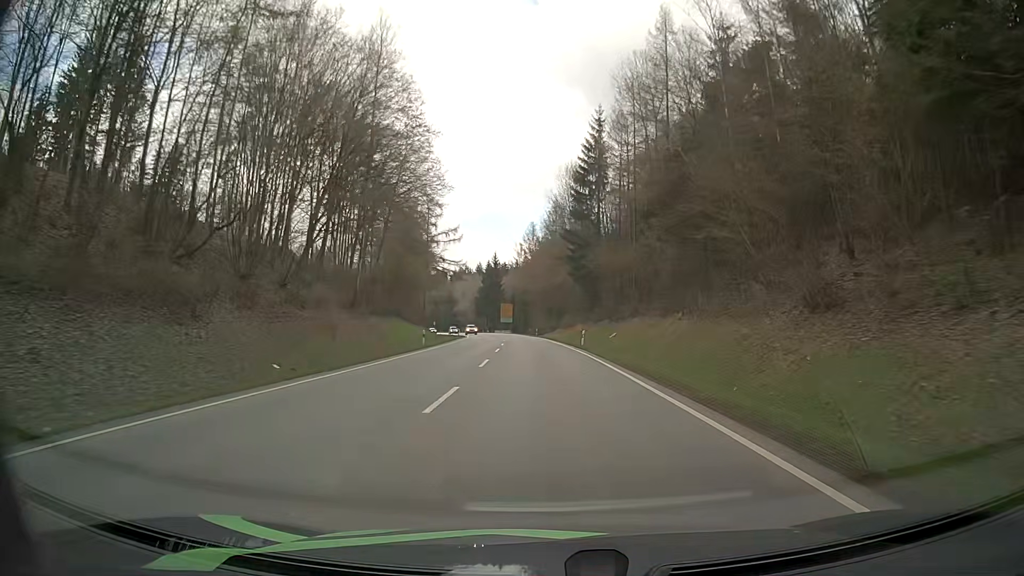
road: secondary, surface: asphalt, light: Day
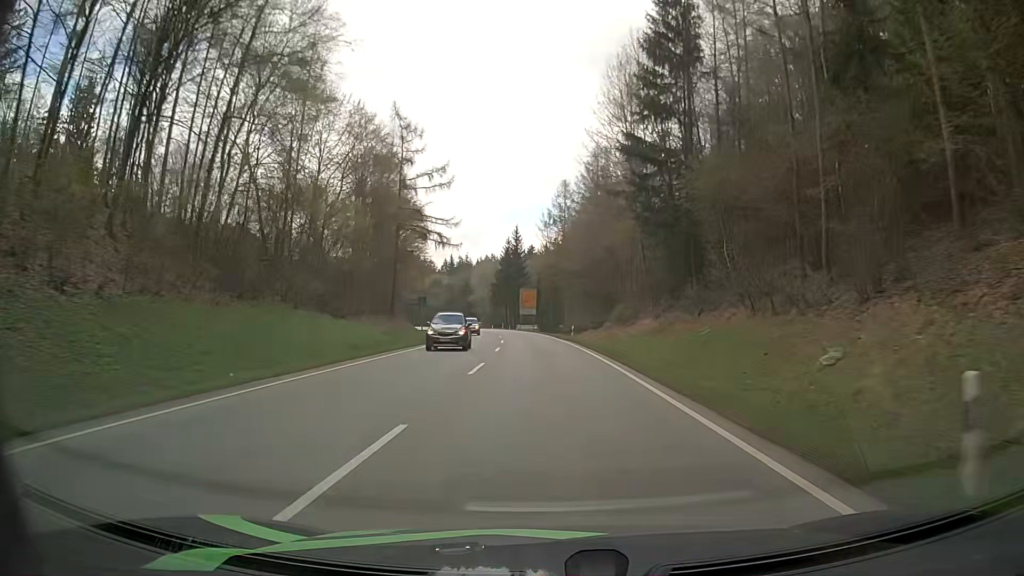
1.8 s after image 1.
(-0.7, +38.8) m; -2°
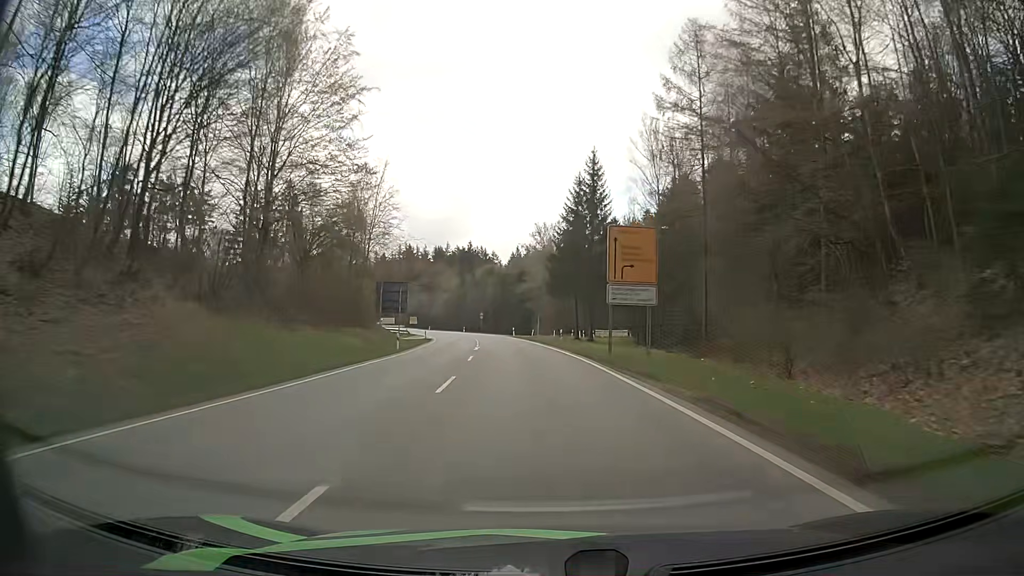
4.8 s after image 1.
(-3.1, +63.4) m; -6°
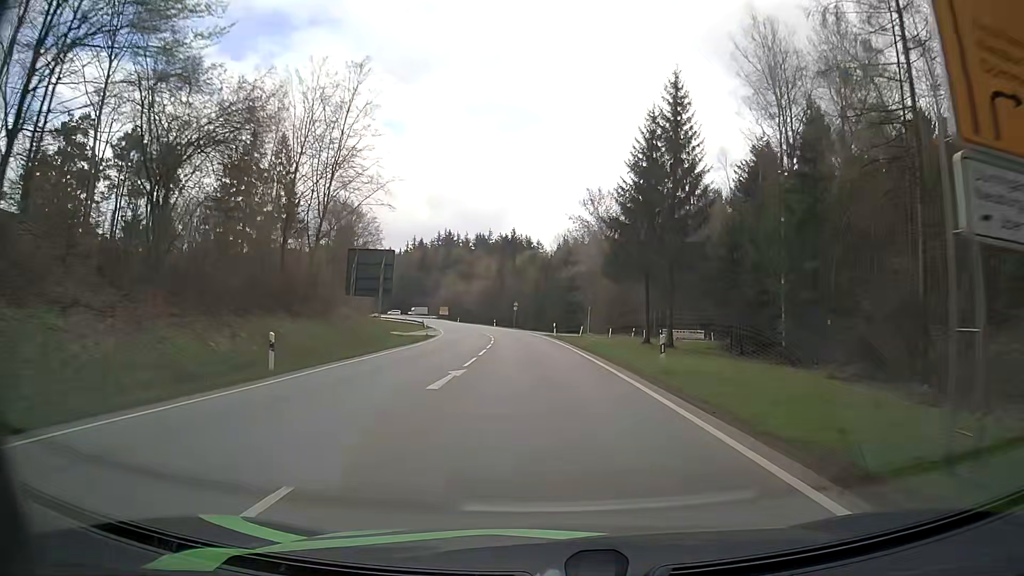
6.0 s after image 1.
(-0.9, +24.6) m; -4°
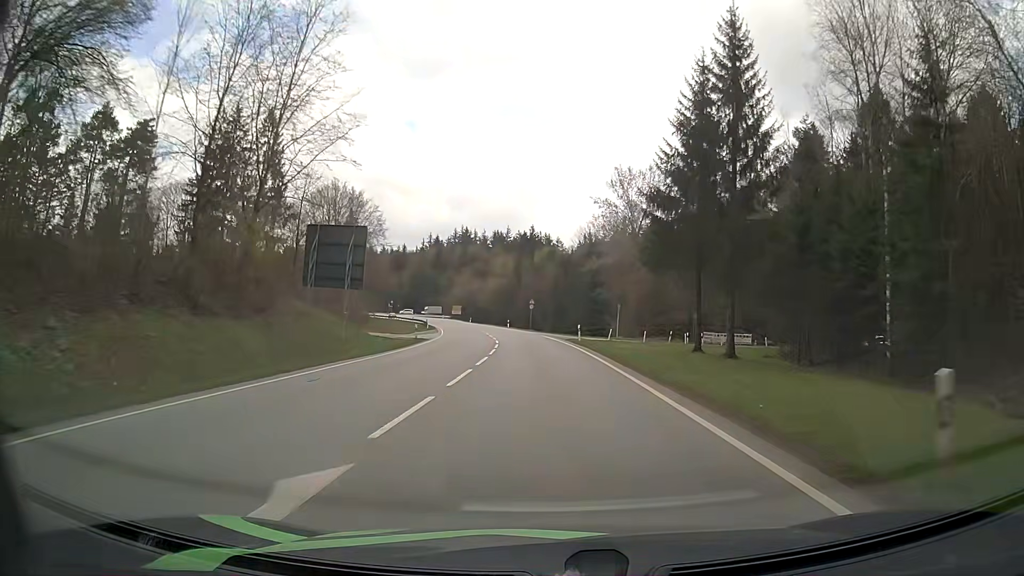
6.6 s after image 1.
(-0.2, +12.0) m; -2°
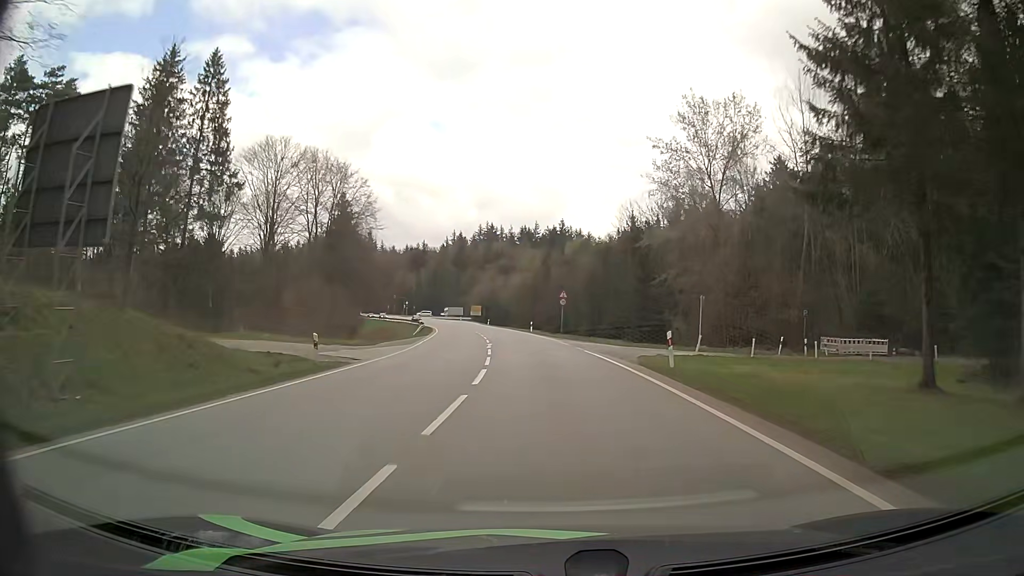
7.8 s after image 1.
(-0.6, +23.8) m; -3°
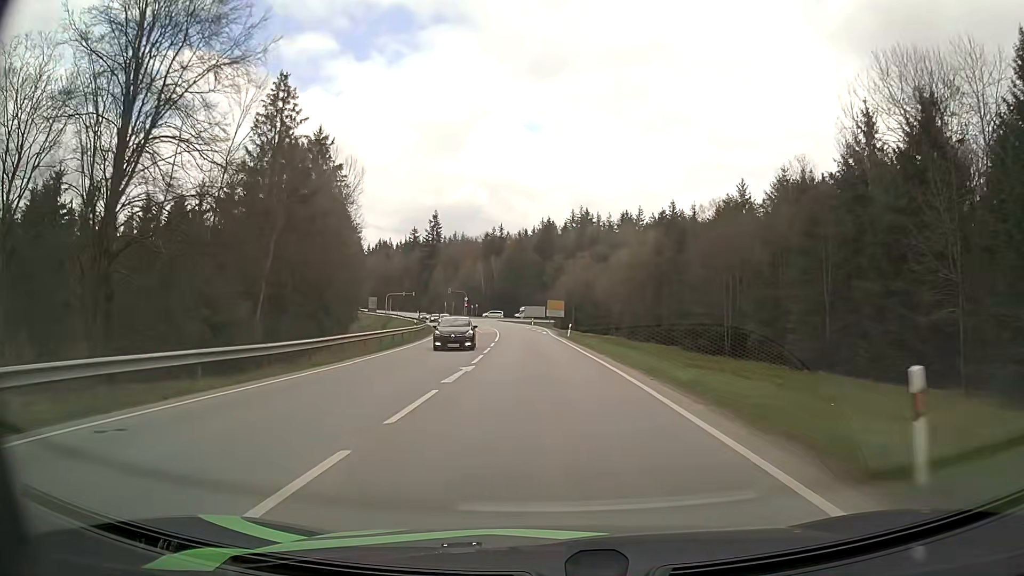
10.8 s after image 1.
(-4.0, +59.5) m; -8°
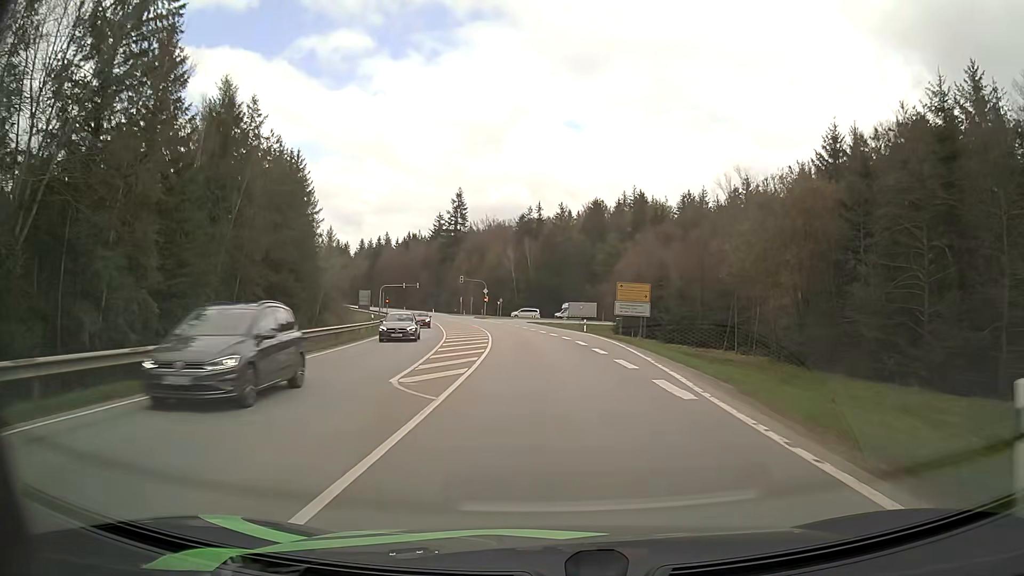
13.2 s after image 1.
(-1.8, +45.4) m; -4°
